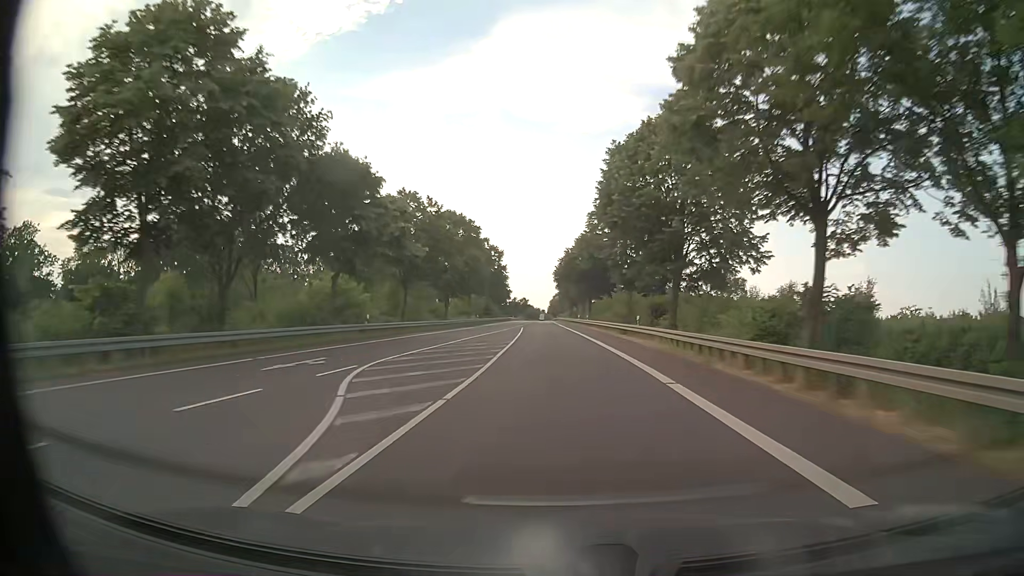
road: primary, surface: asphalt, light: Day
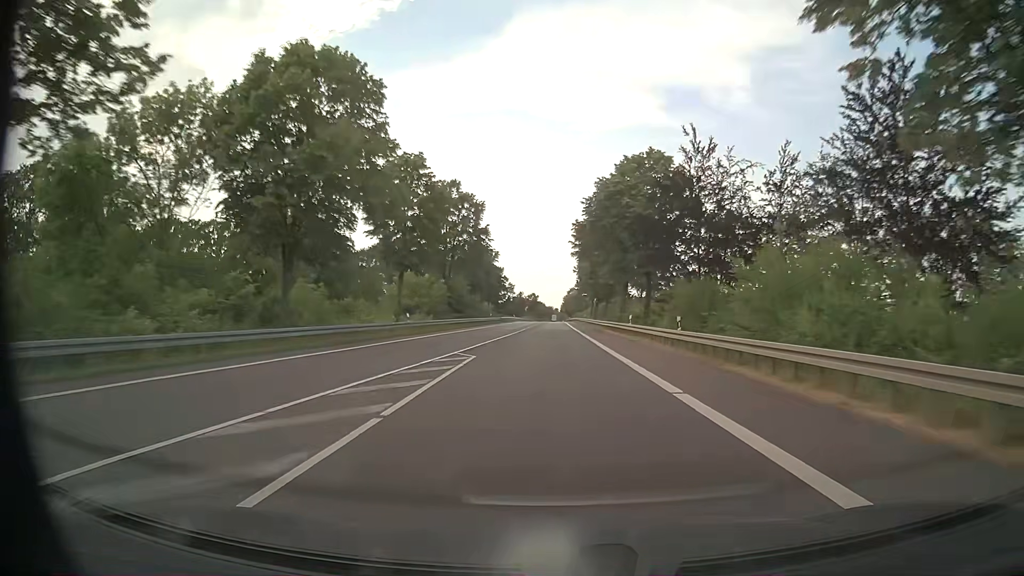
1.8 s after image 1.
(-0.5, +49.8) m; -1°
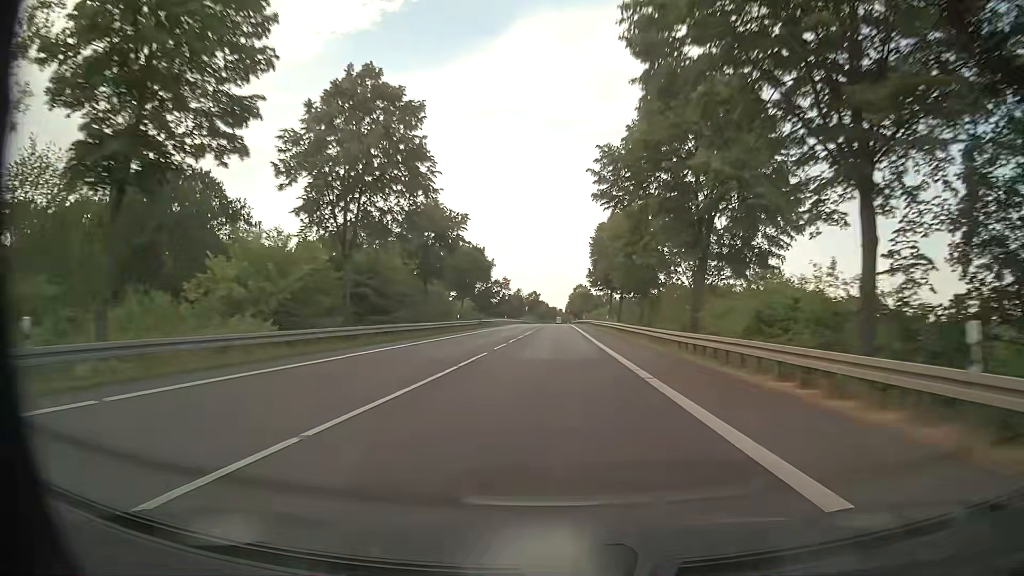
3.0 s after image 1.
(0.0, +33.2) m; 0°
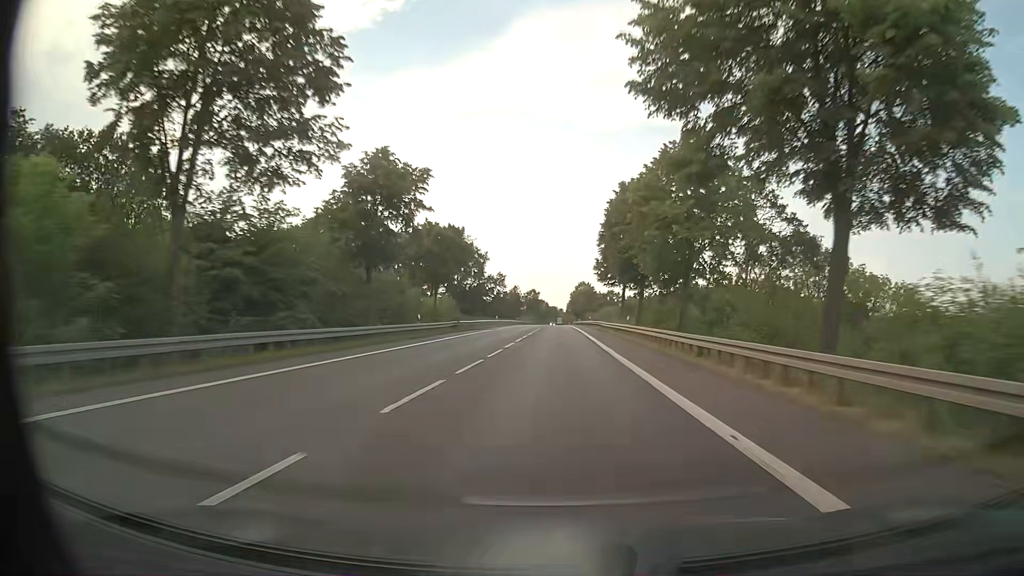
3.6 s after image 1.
(-0.1, +16.6) m; 0°
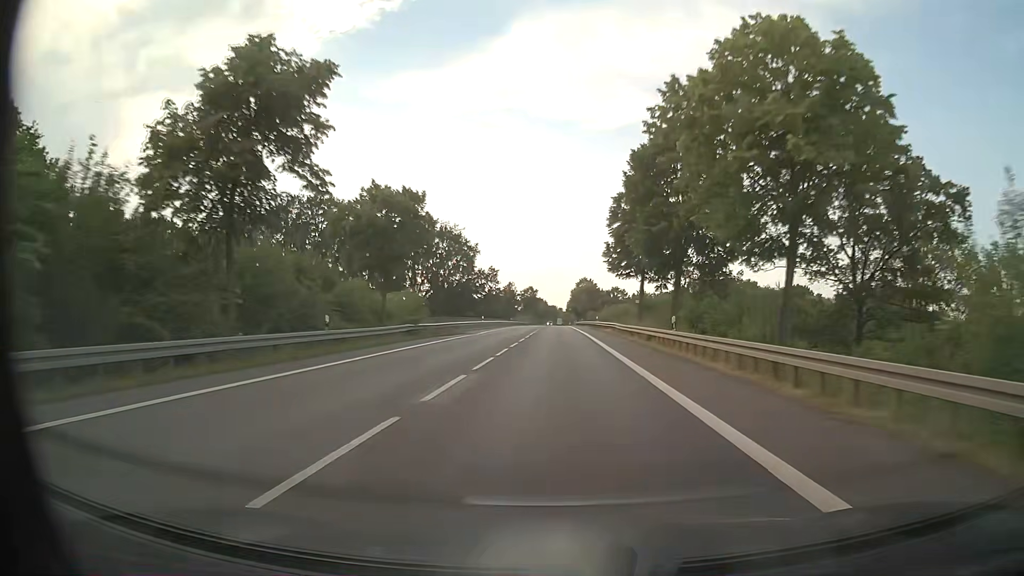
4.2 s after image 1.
(0.0, +16.6) m; 0°
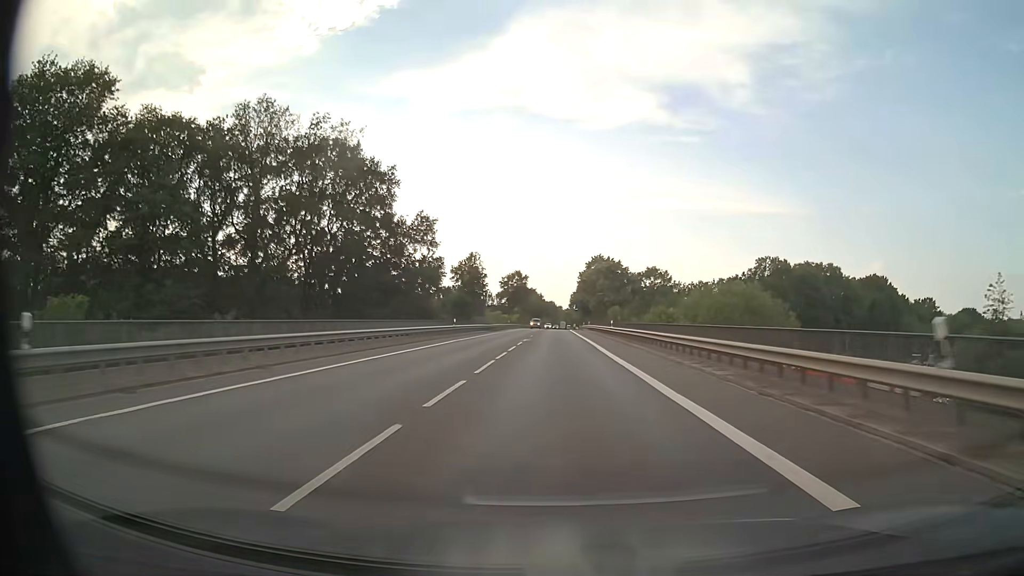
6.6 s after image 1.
(+0.3, +66.6) m; 0°
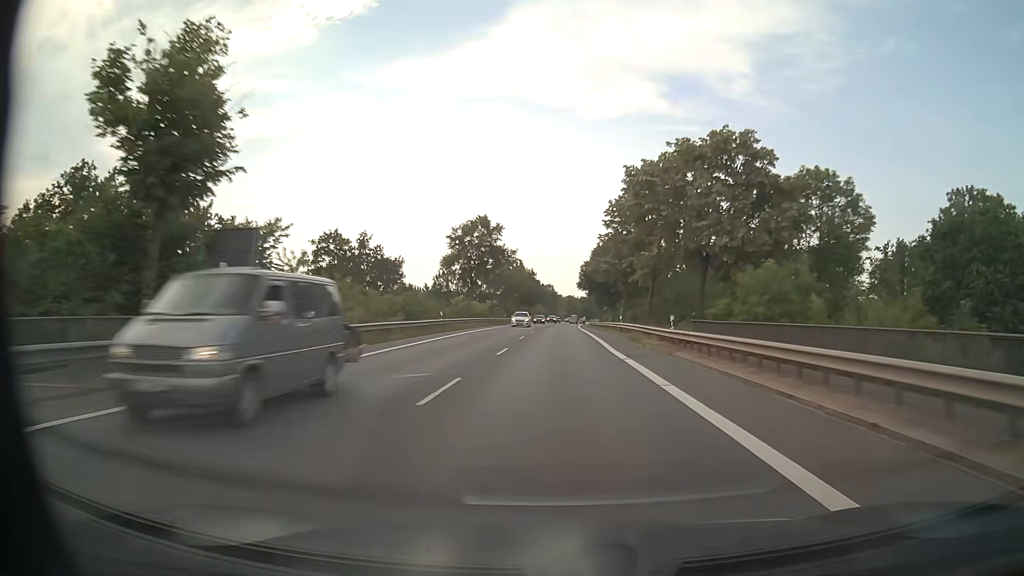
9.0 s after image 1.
(+0.2, +66.7) m; 0°
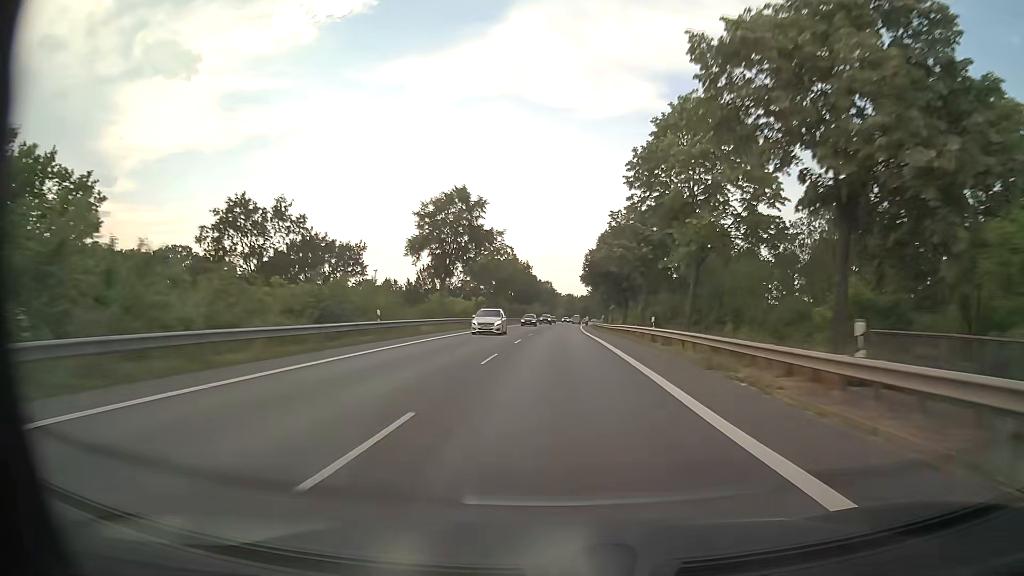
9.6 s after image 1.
(0.0, +16.7) m; 0°
(0, +10) (0, +20) (0, +30) (0, +40) (0, +50) (+1, +60) (+1, +70) (+1, +80) (+1, +90) (+2, +100) m
